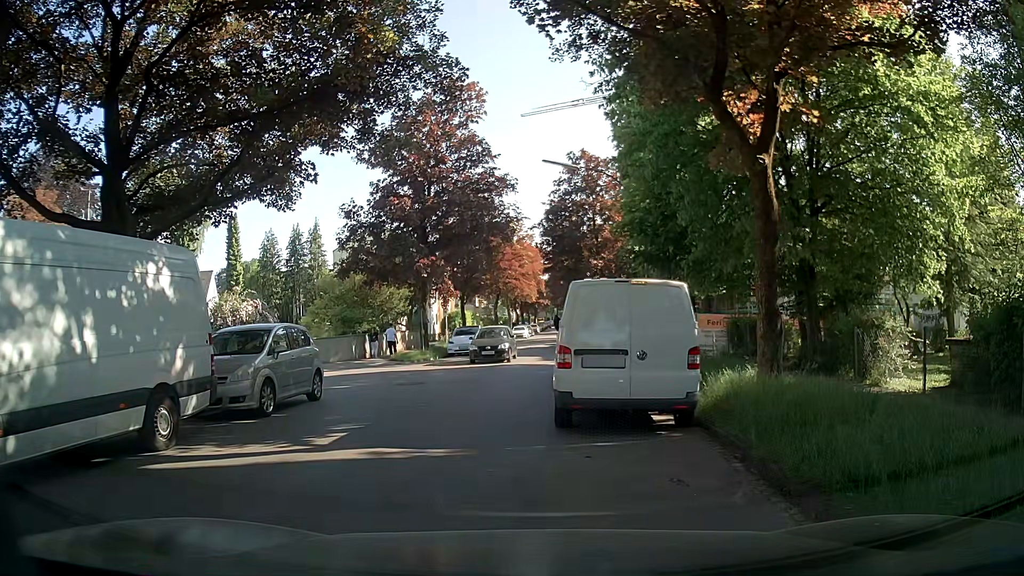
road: residential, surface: asphalt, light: Day
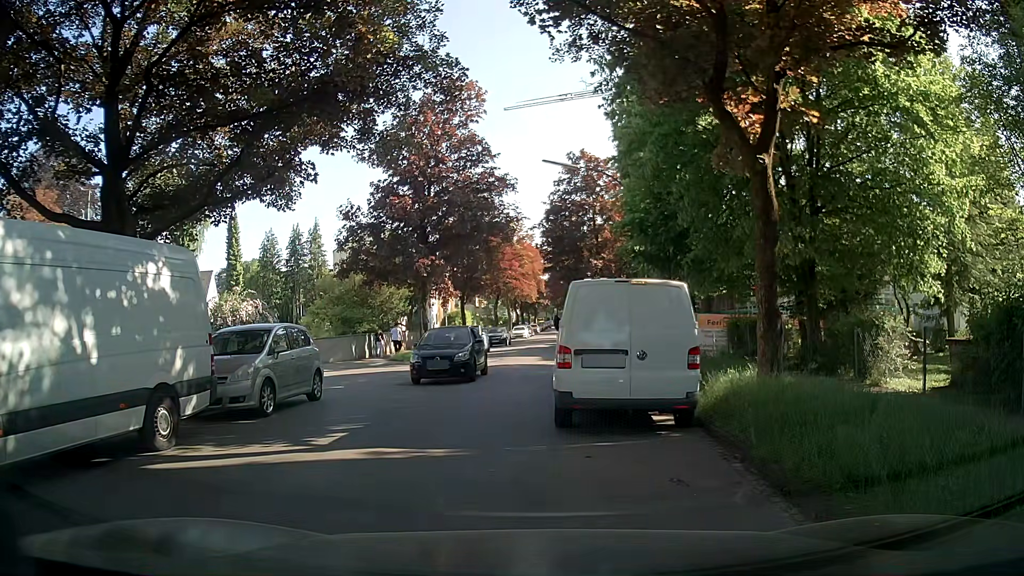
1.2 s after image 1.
(0.0, 0.0) m; 0°
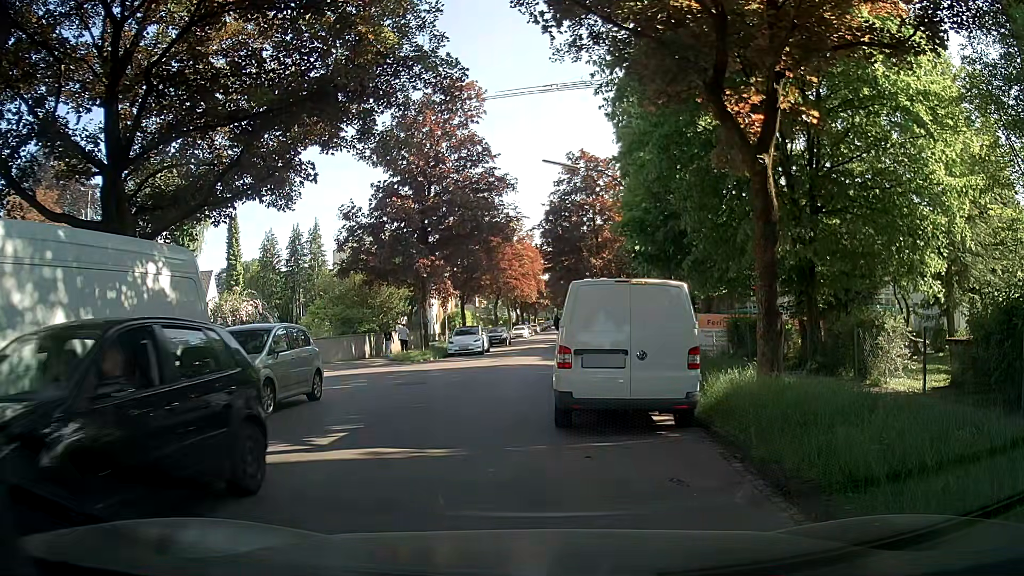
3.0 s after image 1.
(0.0, 0.0) m; 0°
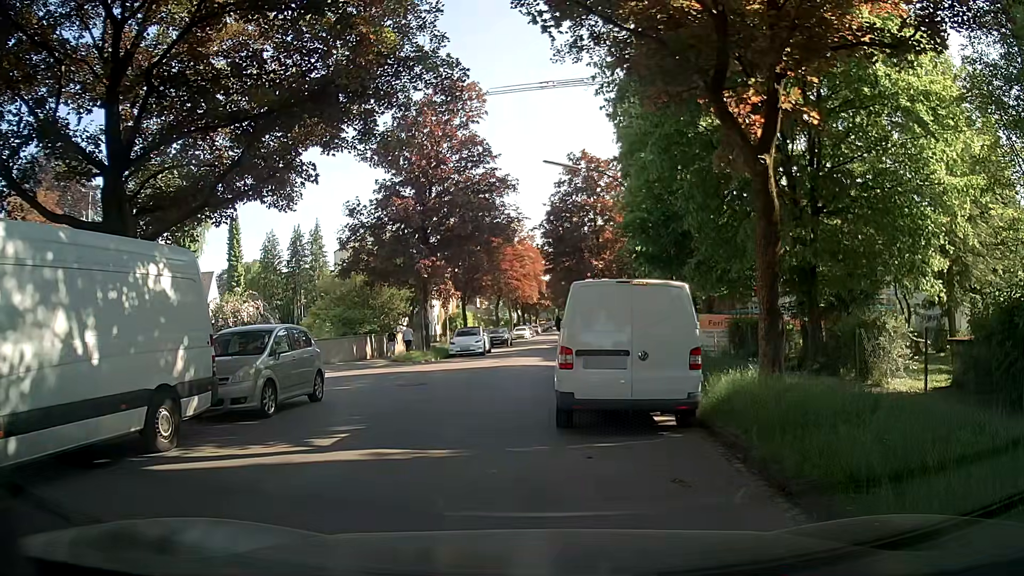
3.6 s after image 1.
(0.0, 0.0) m; 0°
